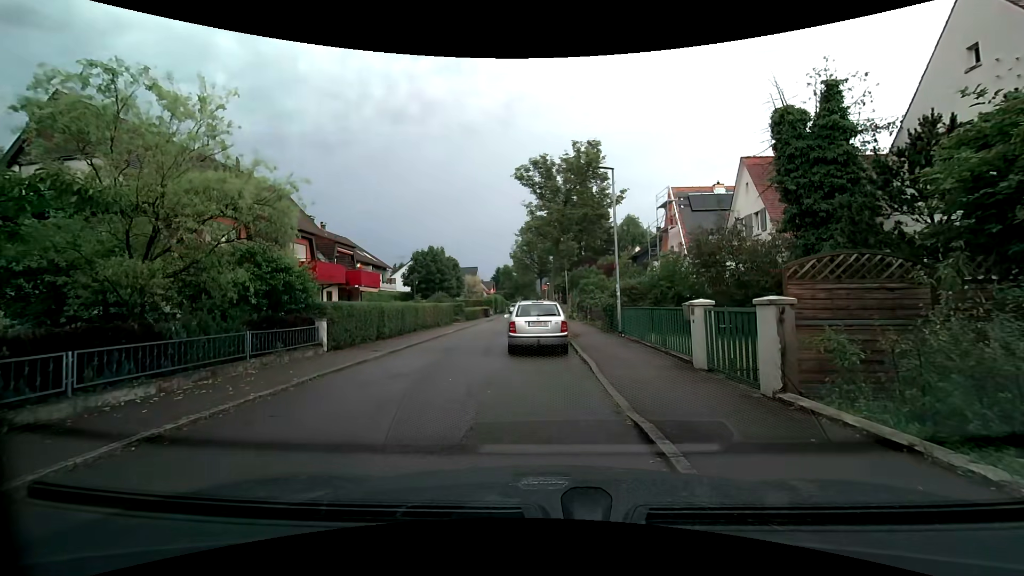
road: residential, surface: asphalt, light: Day
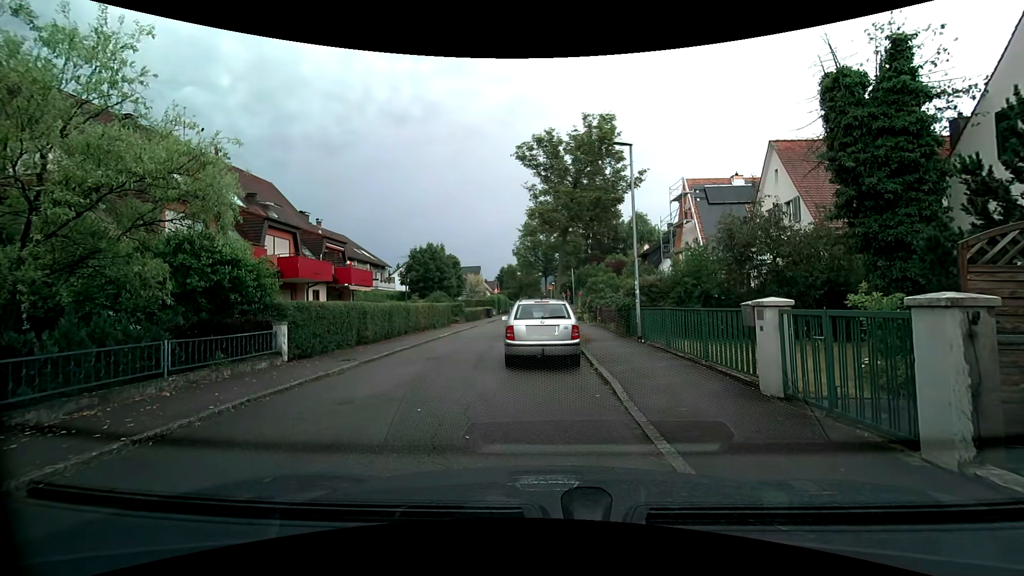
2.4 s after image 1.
(+0.1, +2.4) m; +2°
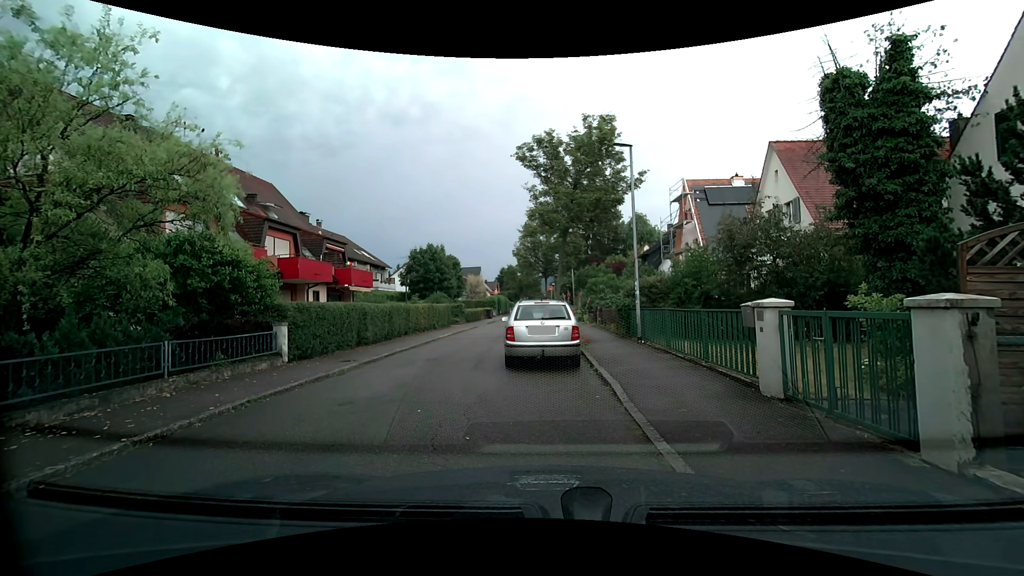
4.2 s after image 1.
(0.0, +0.1) m; 0°
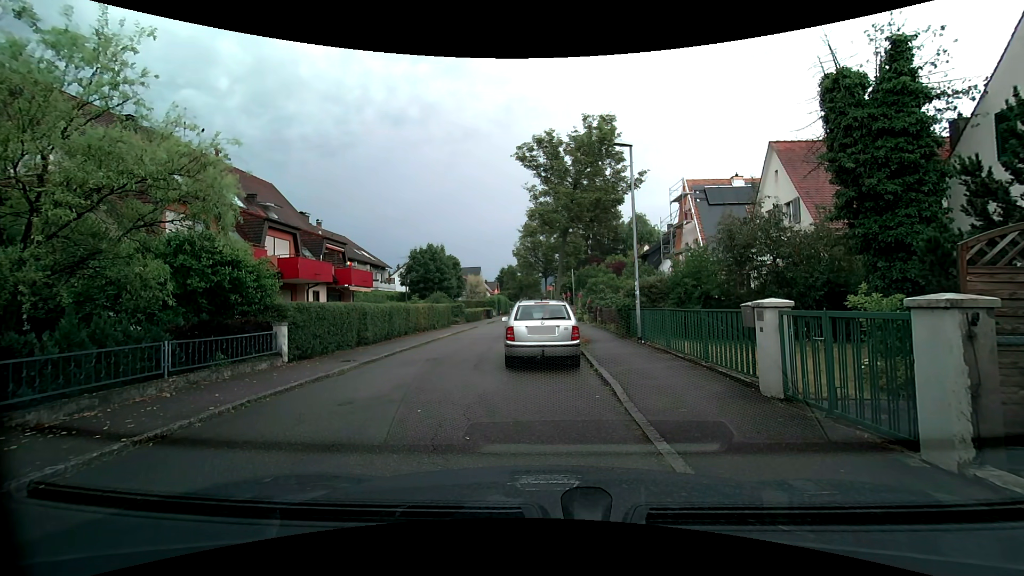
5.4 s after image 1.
(0.0, 0.0) m; 0°
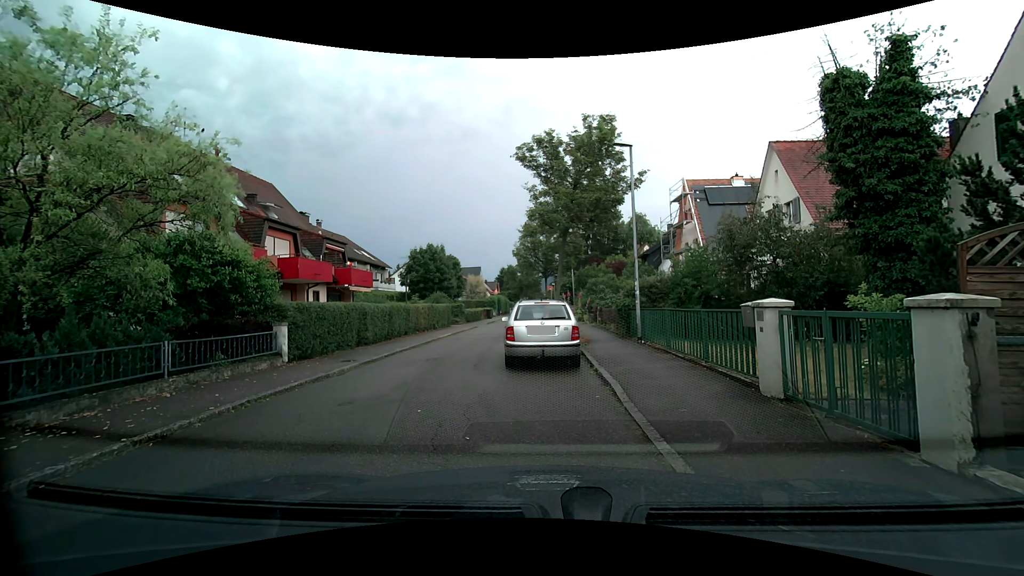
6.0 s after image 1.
(0.0, 0.0) m; 0°
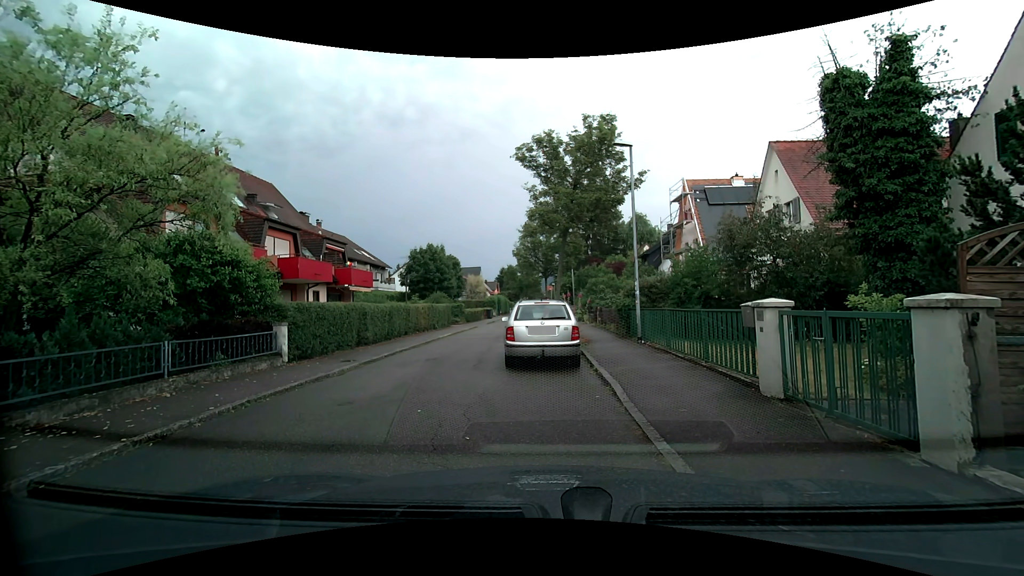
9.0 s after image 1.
(0.0, 0.0) m; 0°
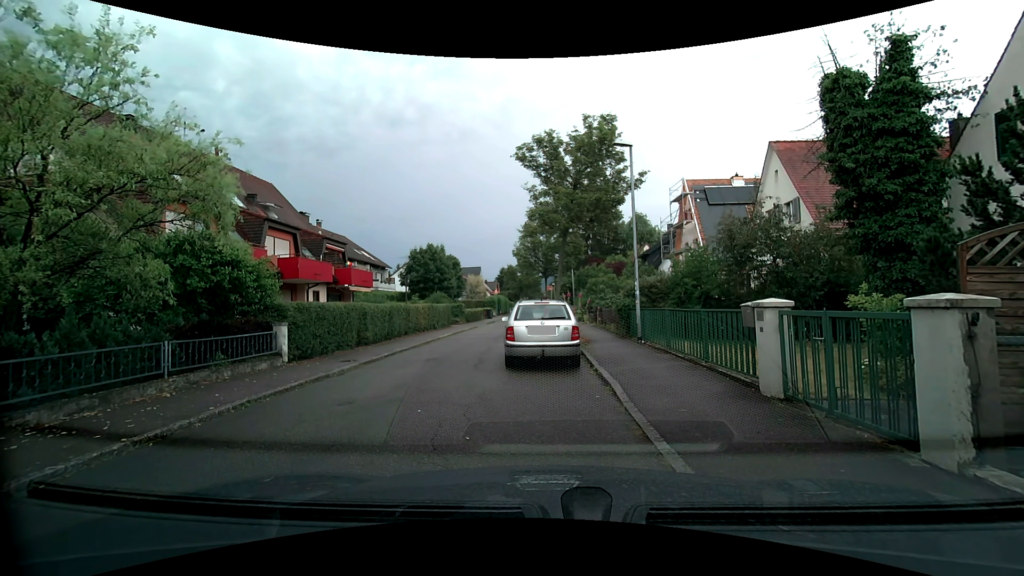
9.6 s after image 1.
(0.0, 0.0) m; 0°
